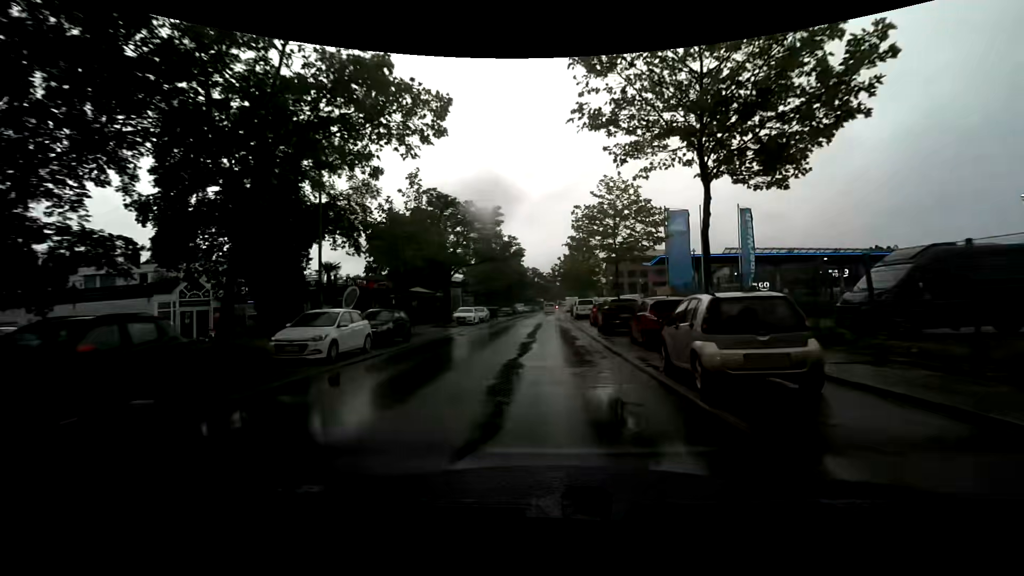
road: unclassified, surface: asphalt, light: Day
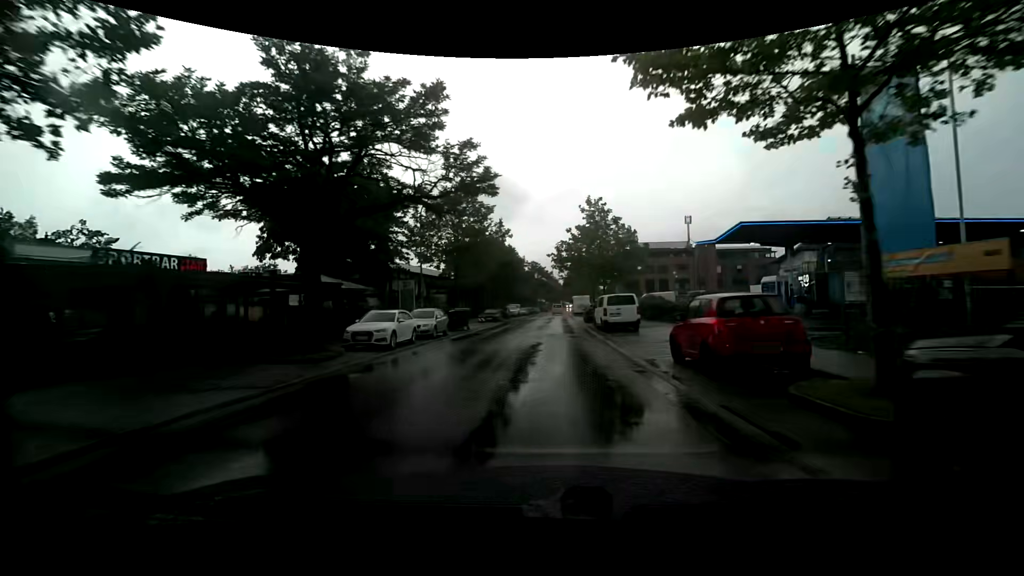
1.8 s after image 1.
(+0.3, +21.3) m; +1°
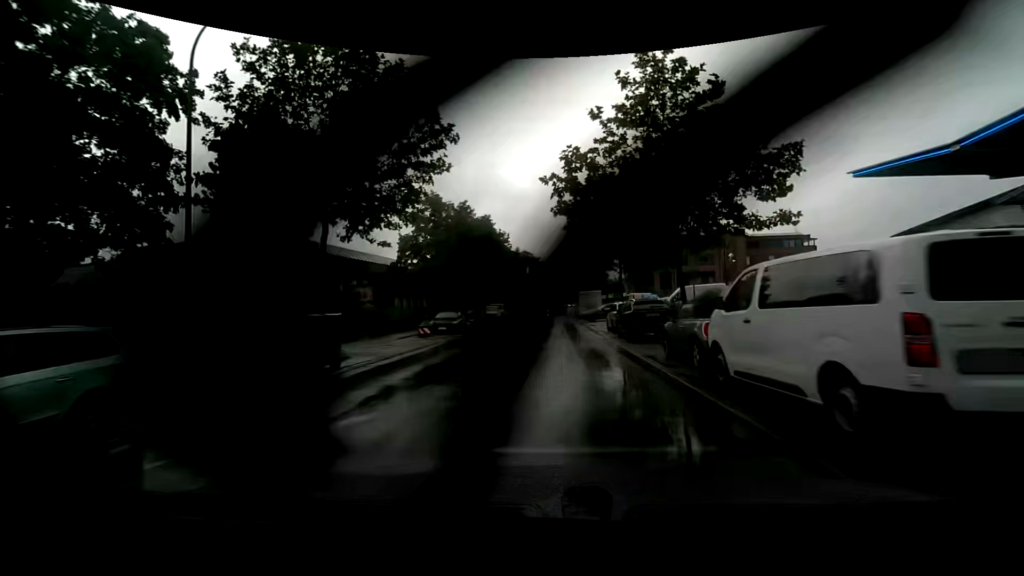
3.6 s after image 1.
(-0.1, +21.2) m; 0°
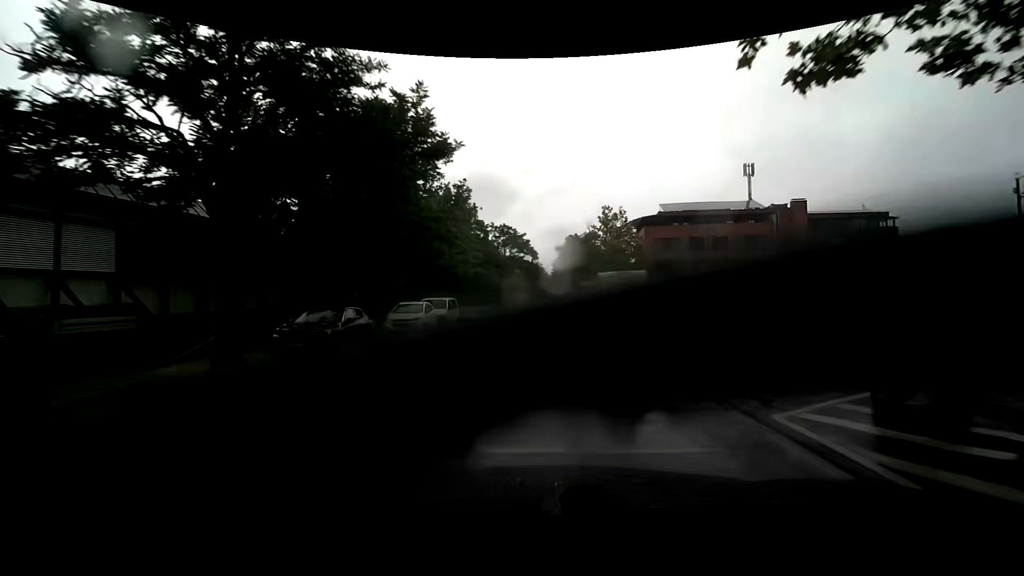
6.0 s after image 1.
(+0.3, +27.2) m; +1°
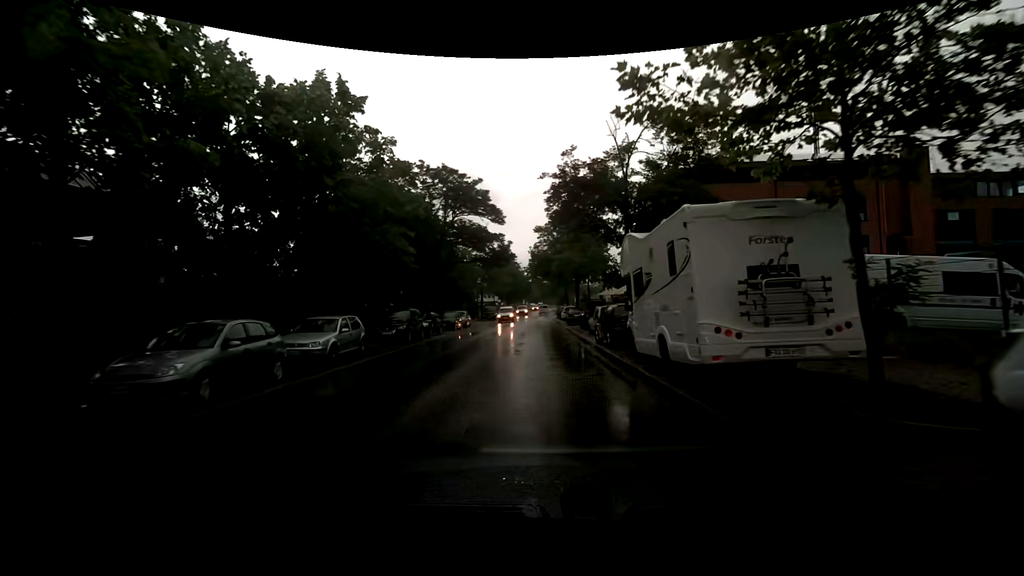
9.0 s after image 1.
(+0.4, +28.0) m; +3°
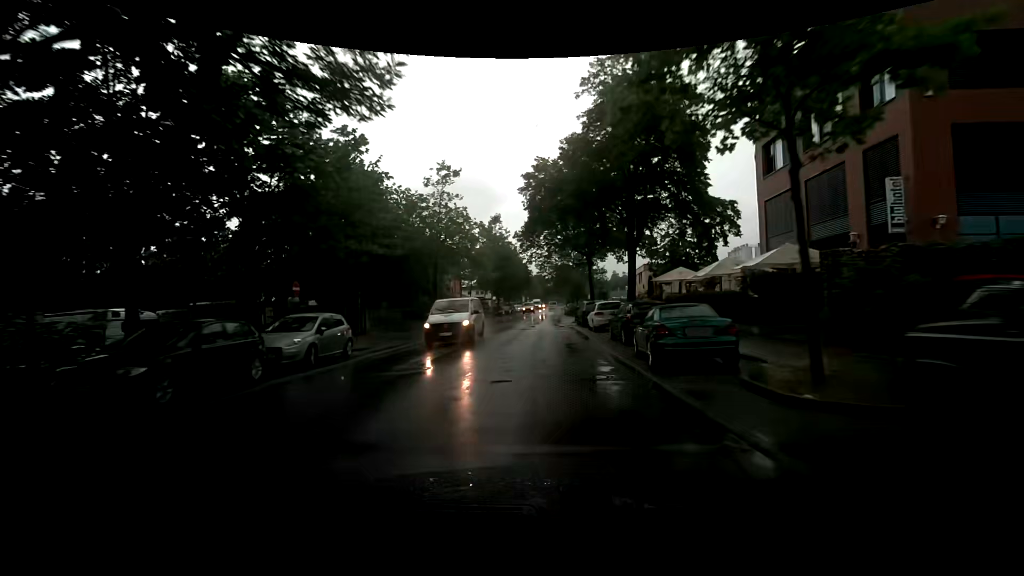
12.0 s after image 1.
(-0.4, +29.6) m; 0°
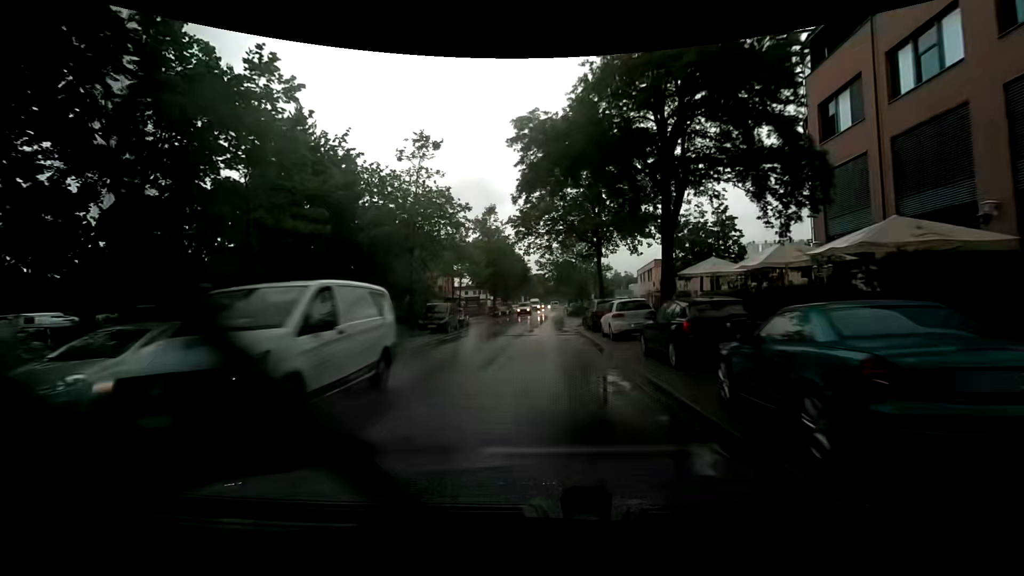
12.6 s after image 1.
(0.0, +6.3) m; 0°
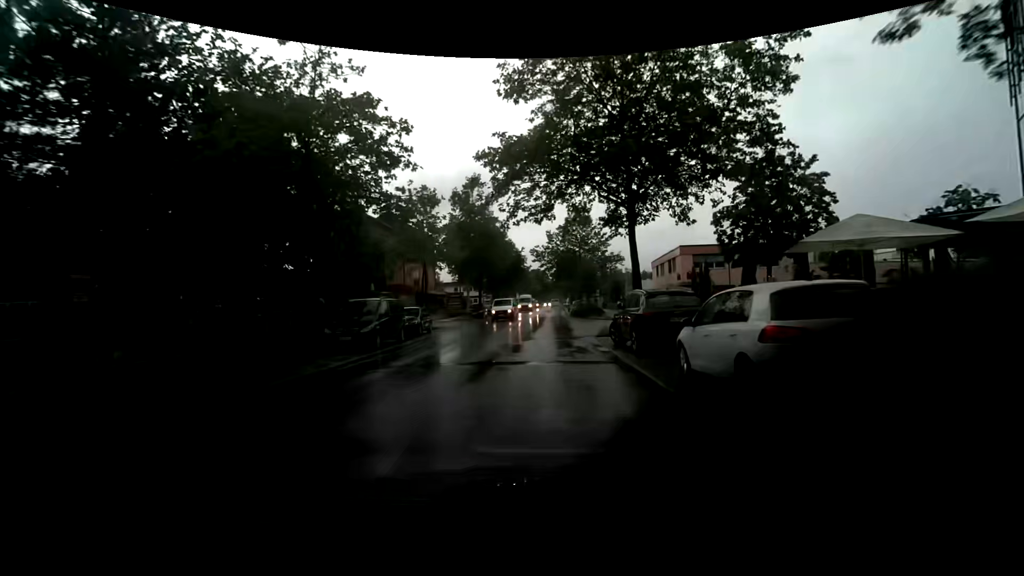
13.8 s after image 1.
(0.0, +12.5) m; 0°
(0, +10) (0, +20) (0, +30) (0, +40) (0, +50) (+1, +60) (+1, +70) (+1, +80) (+2, +90) (+2, +100) m
